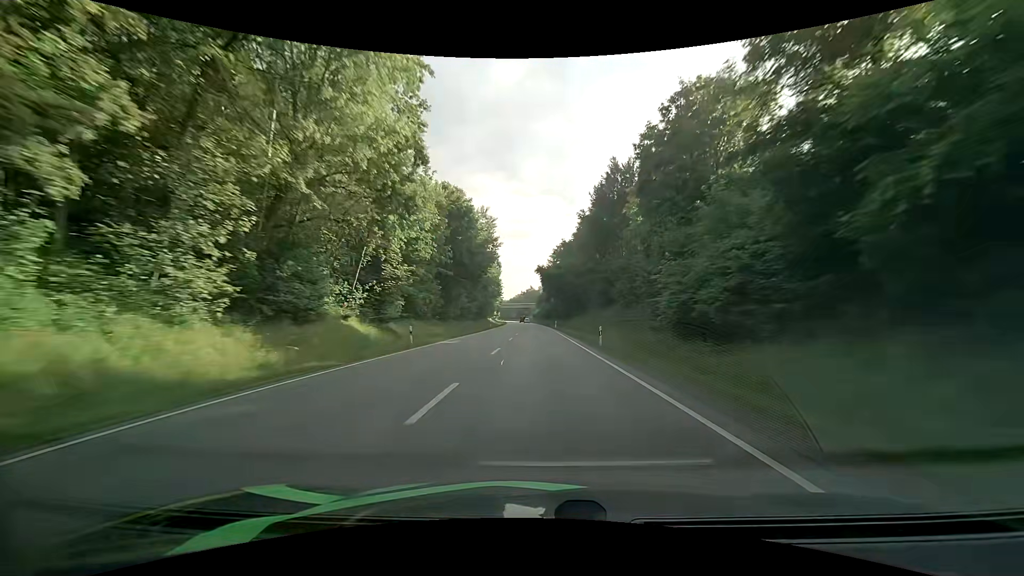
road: primary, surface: asphalt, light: Day
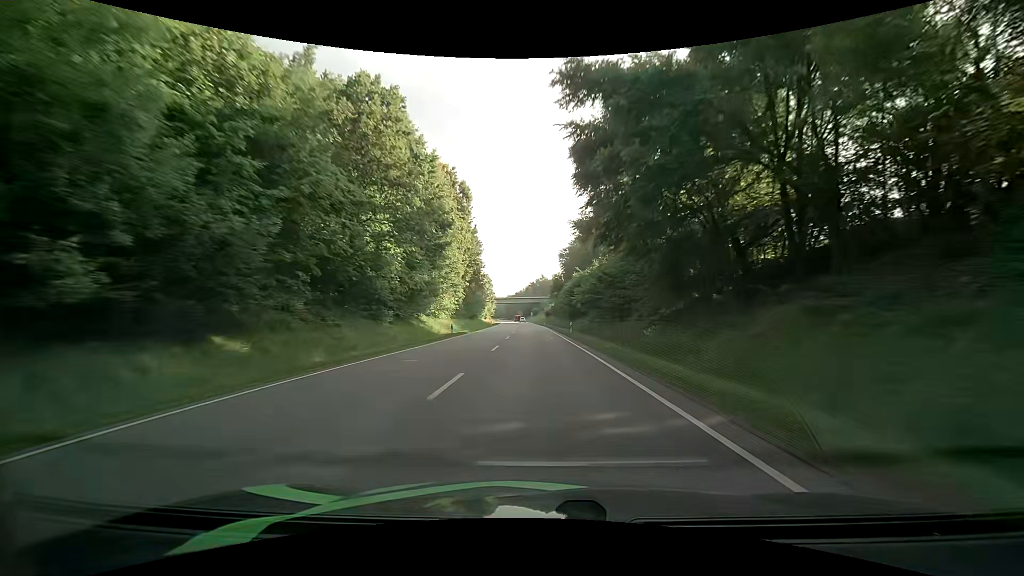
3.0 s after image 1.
(-1.1, +84.7) m; -2°
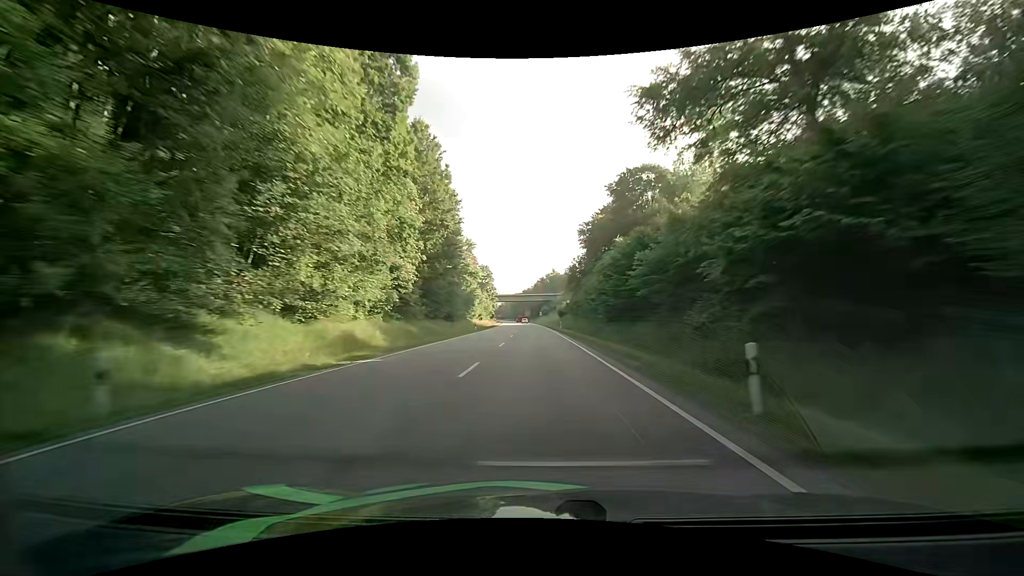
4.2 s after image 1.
(-0.1, +33.7) m; -1°
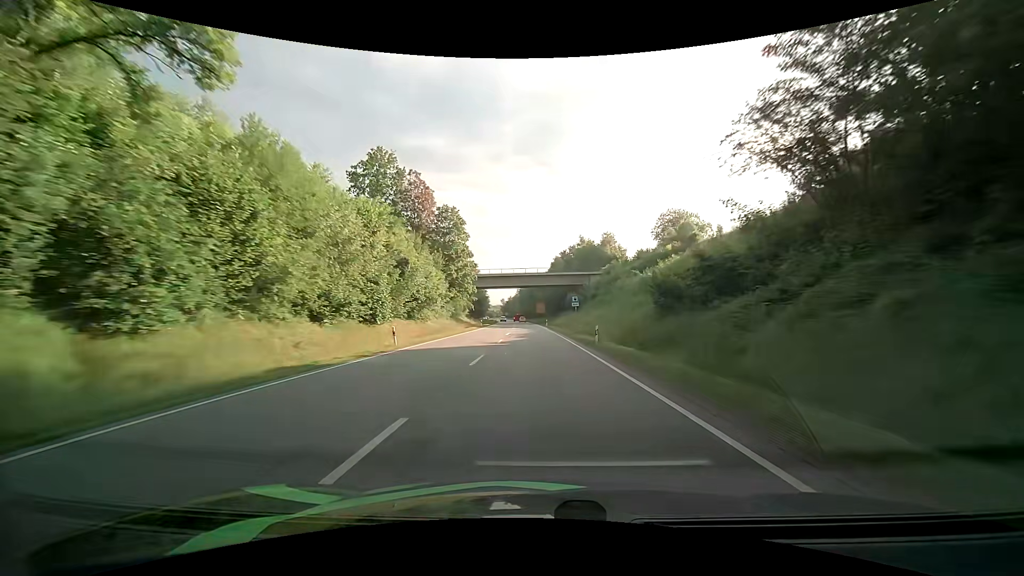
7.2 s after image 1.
(-1.0, +83.0) m; -1°
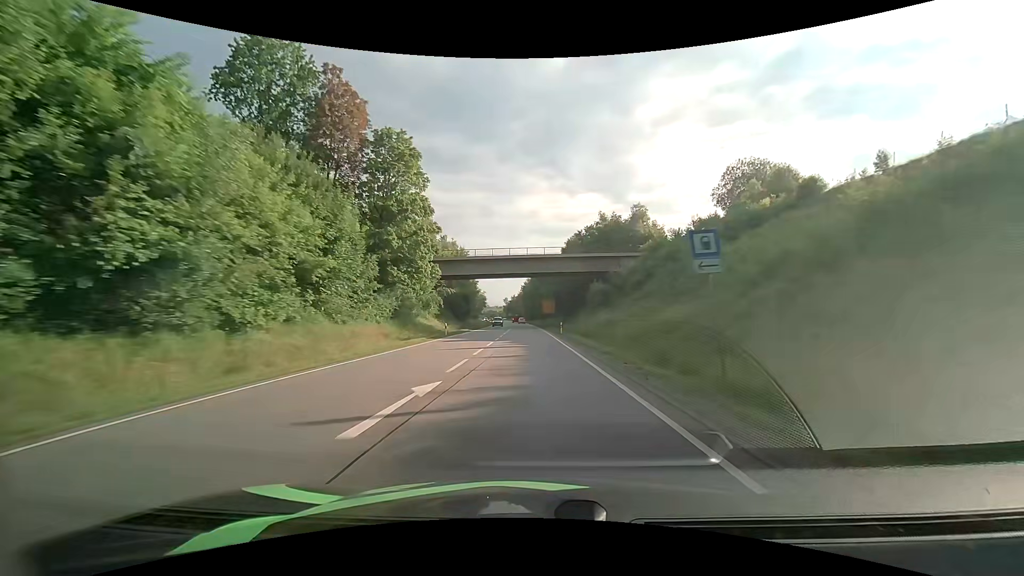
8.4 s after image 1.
(-0.6, +32.0) m; -1°
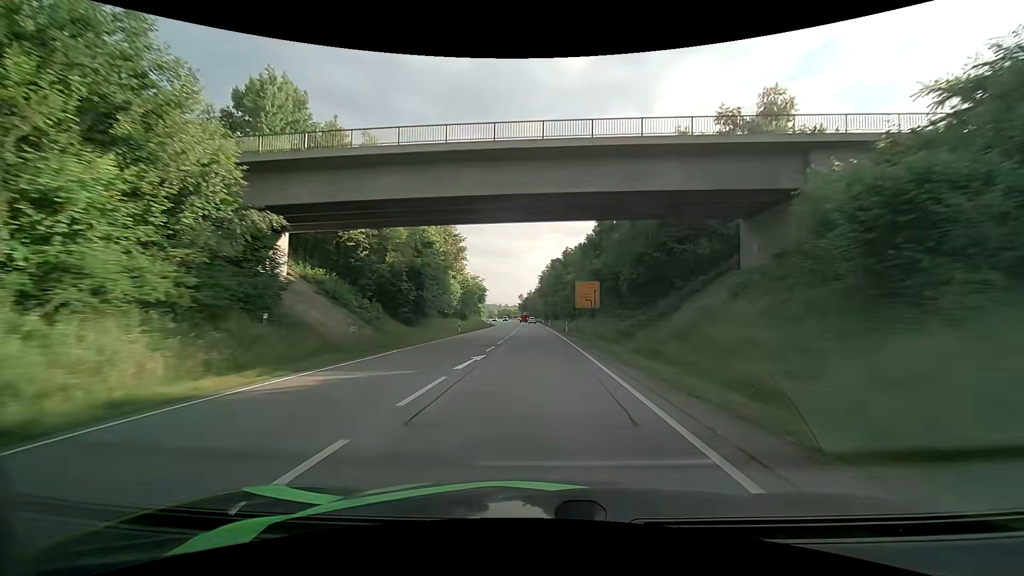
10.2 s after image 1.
(-0.9, +46.8) m; -2°
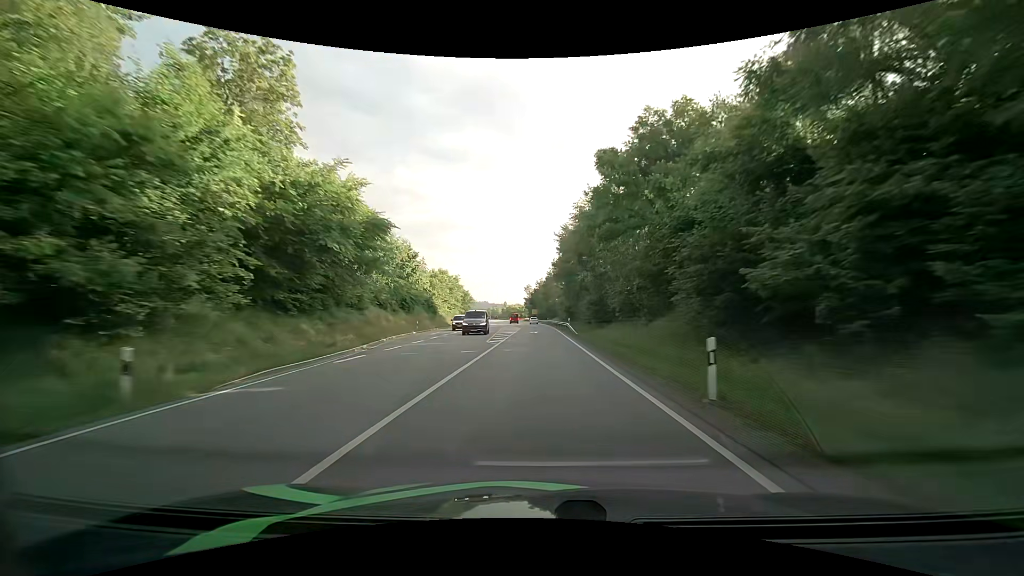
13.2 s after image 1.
(-1.2, +76.3) m; -1°
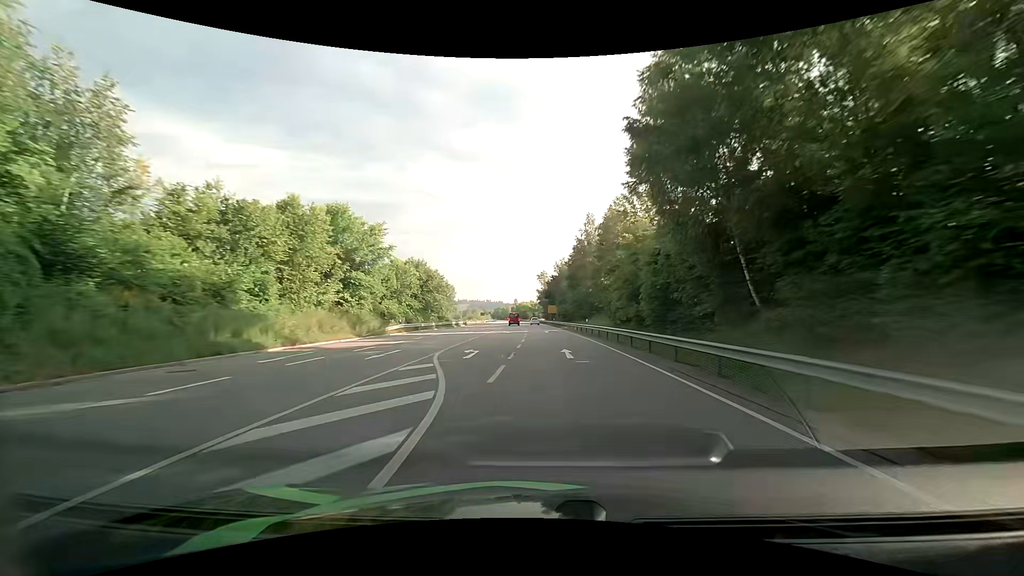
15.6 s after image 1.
(-1.6, +59.9) m; -2°
(0, +10) (0, +20) (0, +30) (0, +40) (0, +50) (0, +60) (-1, +70) (-1, +80) (-1, +90) (-1, +100) m
